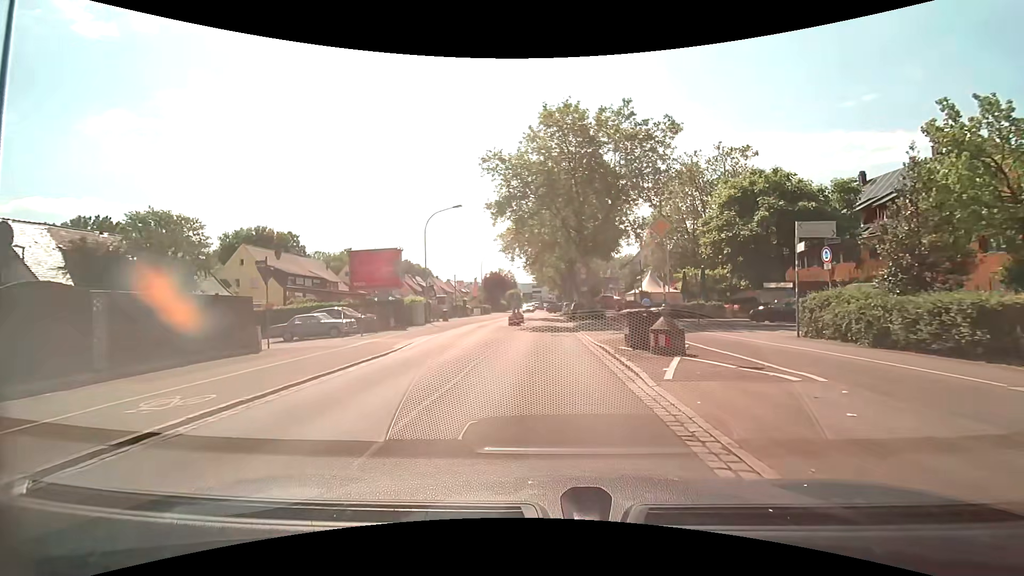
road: secondary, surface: asphalt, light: Day
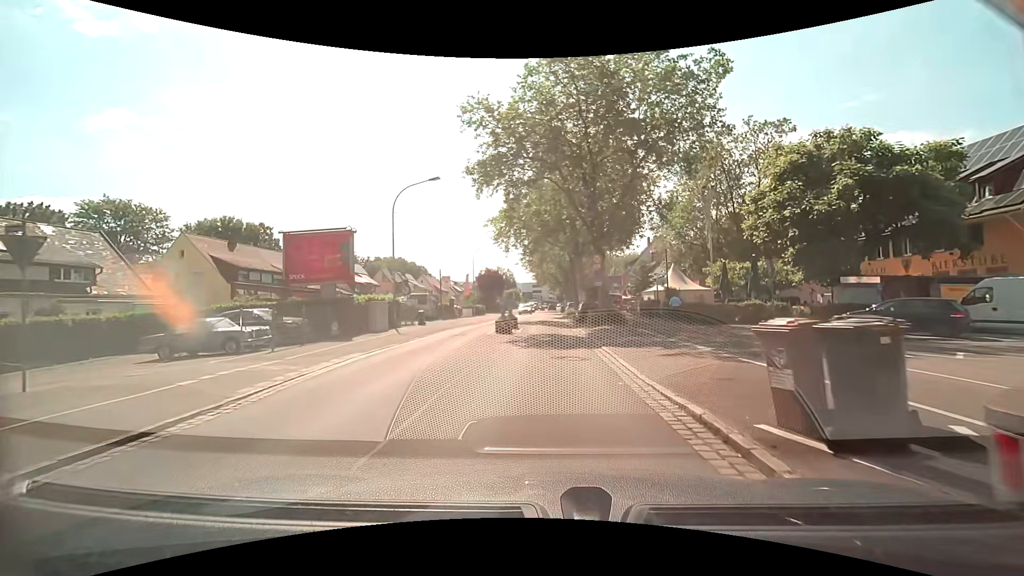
(-0.1, +9.2) m; -1°
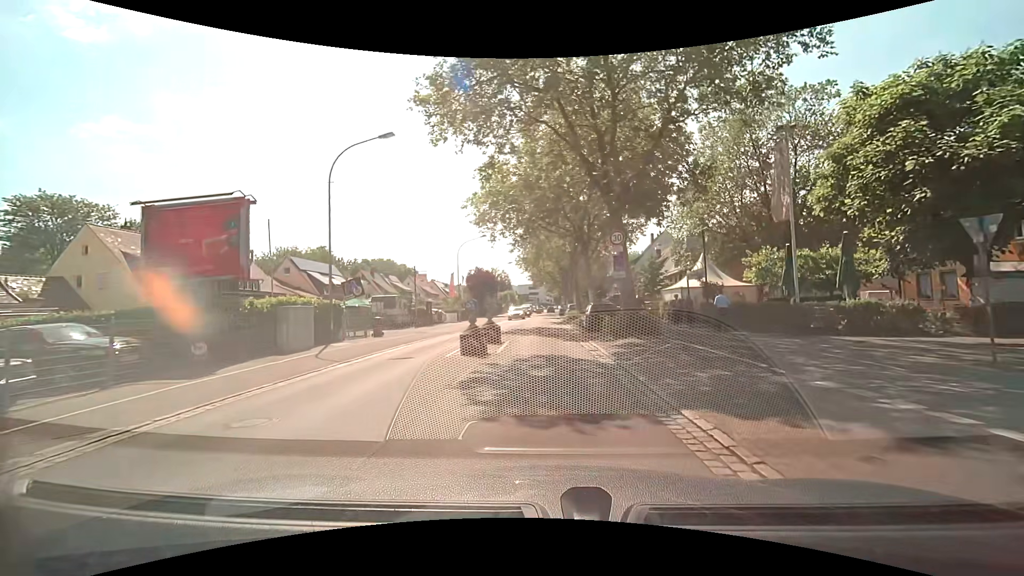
(+0.1, +9.2) m; +1°
(0, +10) (0, +20) (0, +30) (0, +40) (0, +50) (0, +60) (0, +70) (0, +80) (0, +90) (+1, +100) m
